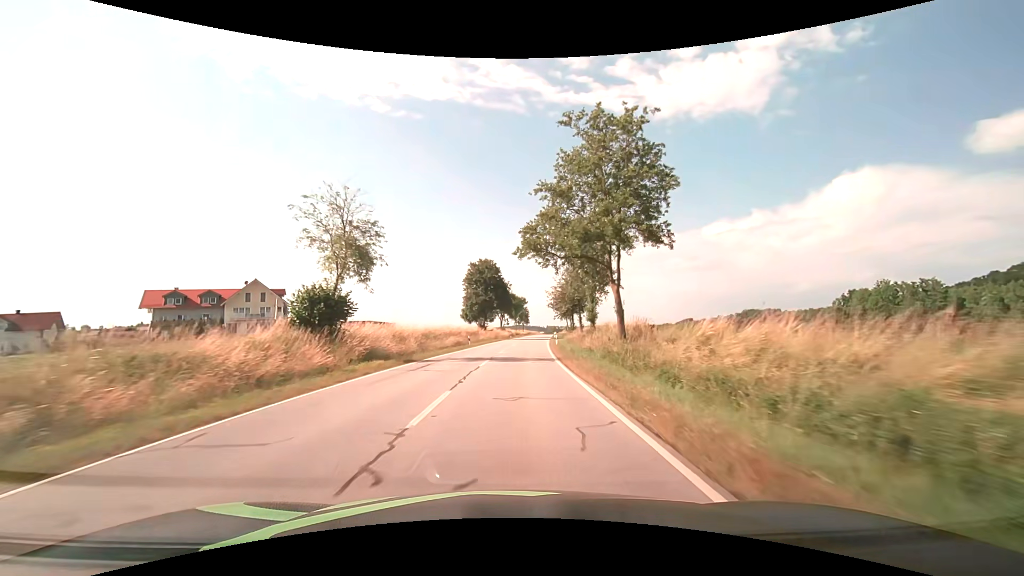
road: secondary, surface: asphalt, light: Day
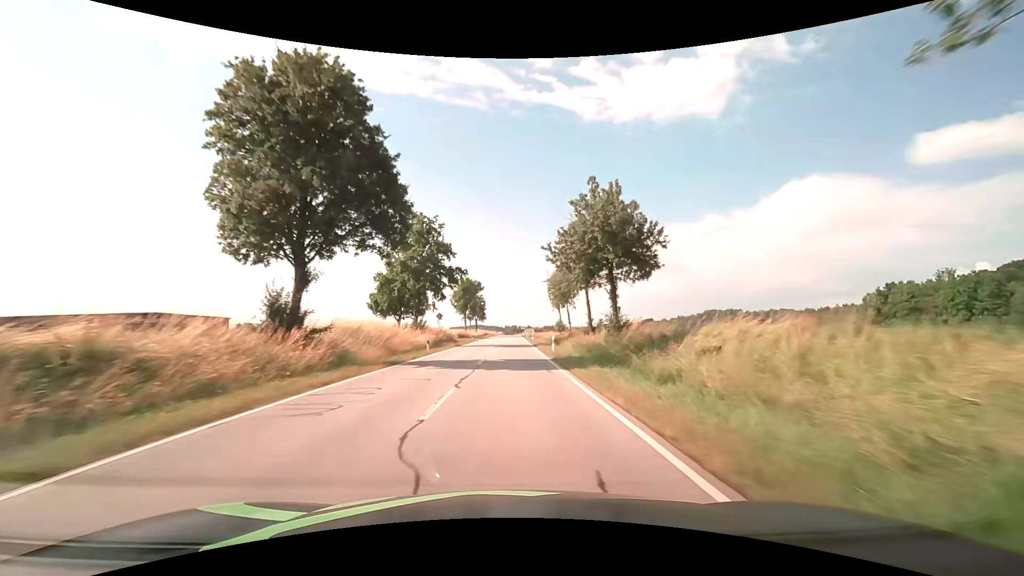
(+2.8, +59.8) m; +5°
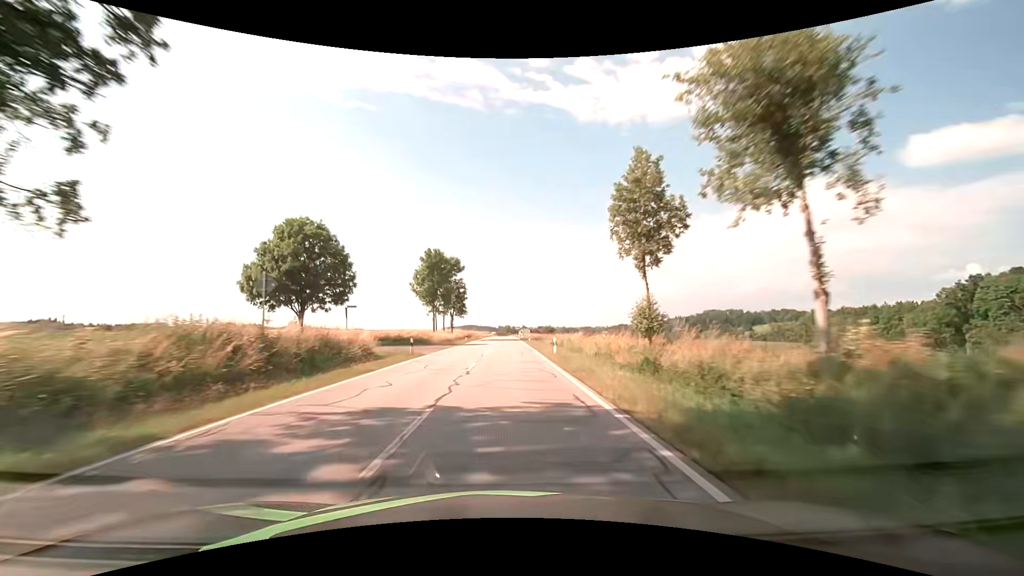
(+0.3, +39.3) m; +1°
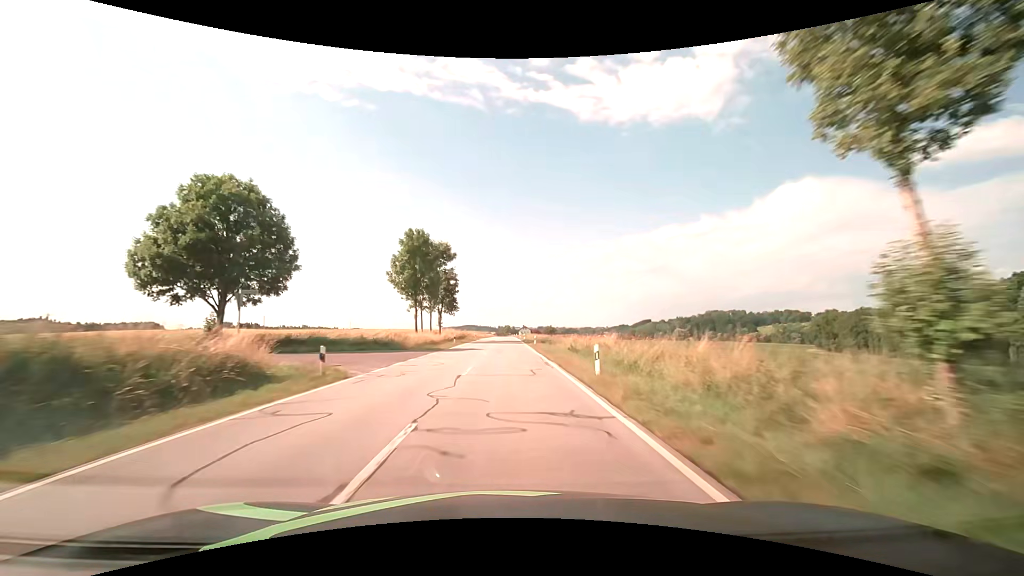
(0.0, +13.6) m; 0°
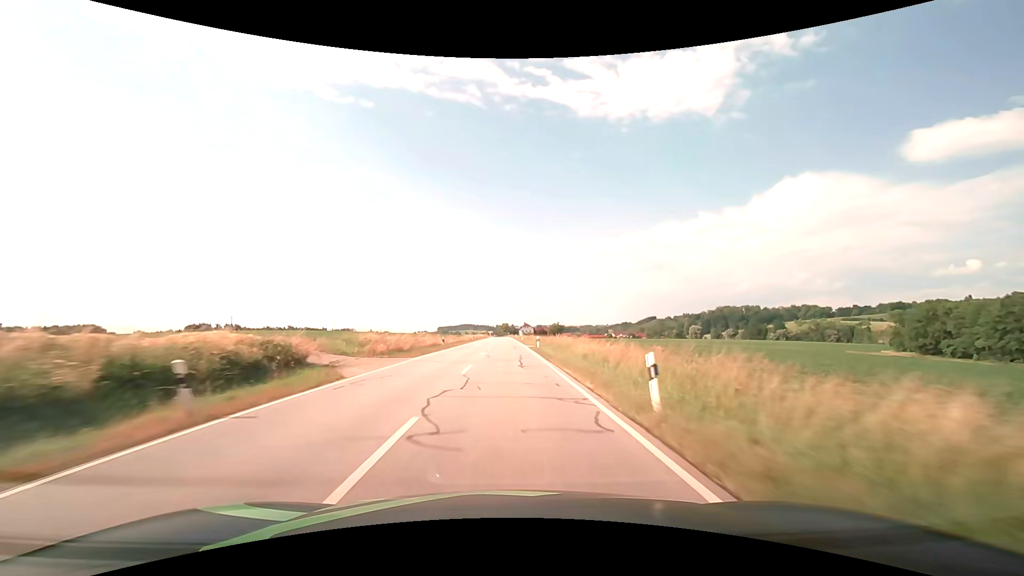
(+0.2, +71.8) m; 0°
(0, +10) (0, +20) (0, +30) (0, +40) (0, +50) (0, +60) (0, +70) (0, +80) (0, +90) (0, +100) m
